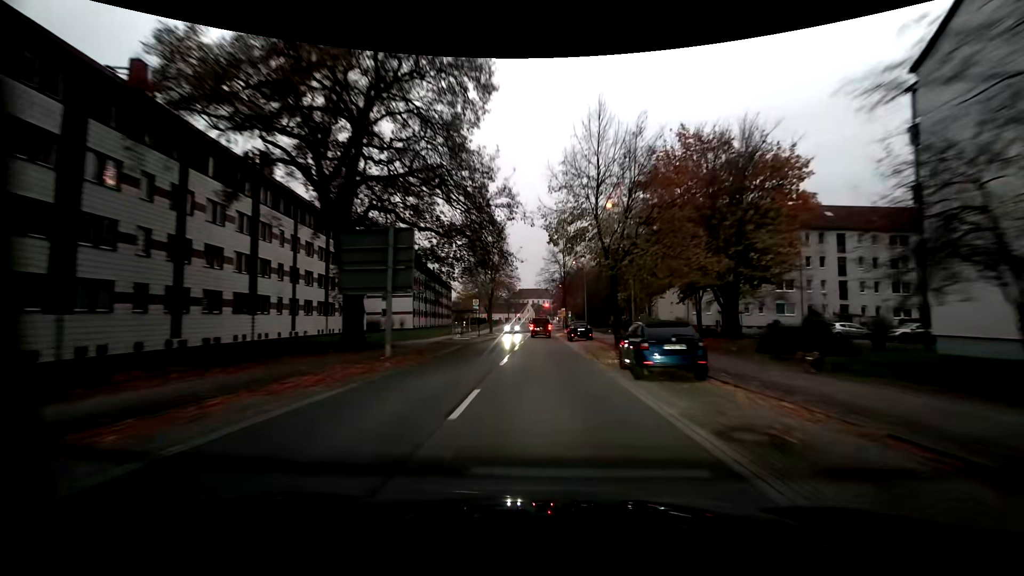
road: residential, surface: asphalt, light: Dusk
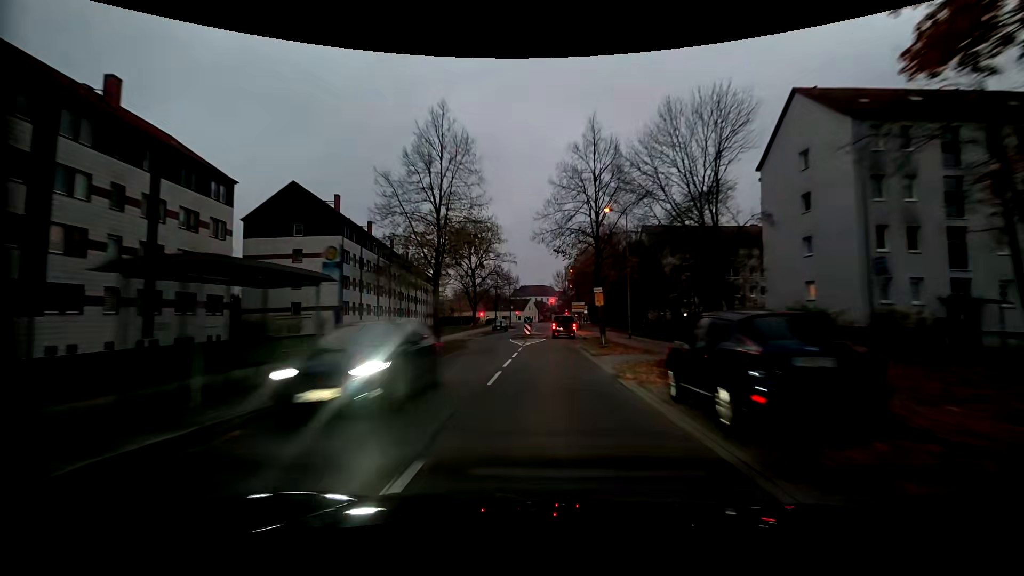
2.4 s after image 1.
(0.0, +32.1) m; 0°
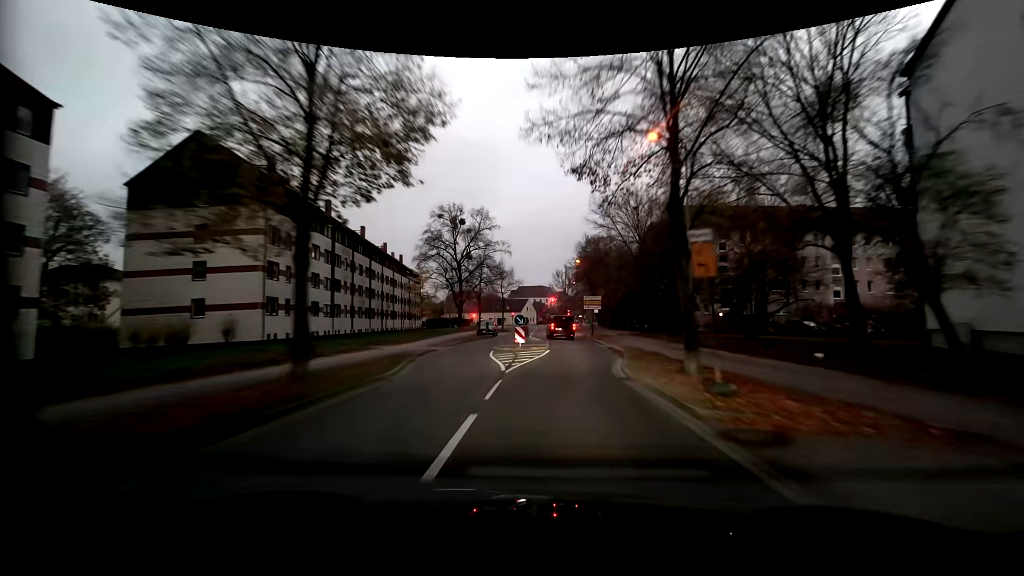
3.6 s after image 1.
(-0.1, +15.3) m; -1°
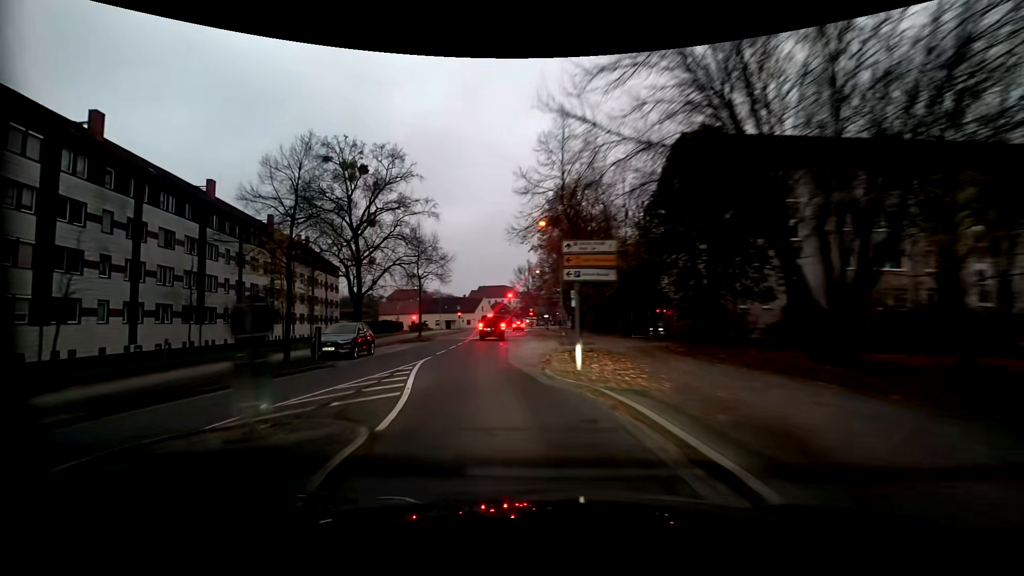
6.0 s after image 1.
(+2.1, +27.0) m; +4°
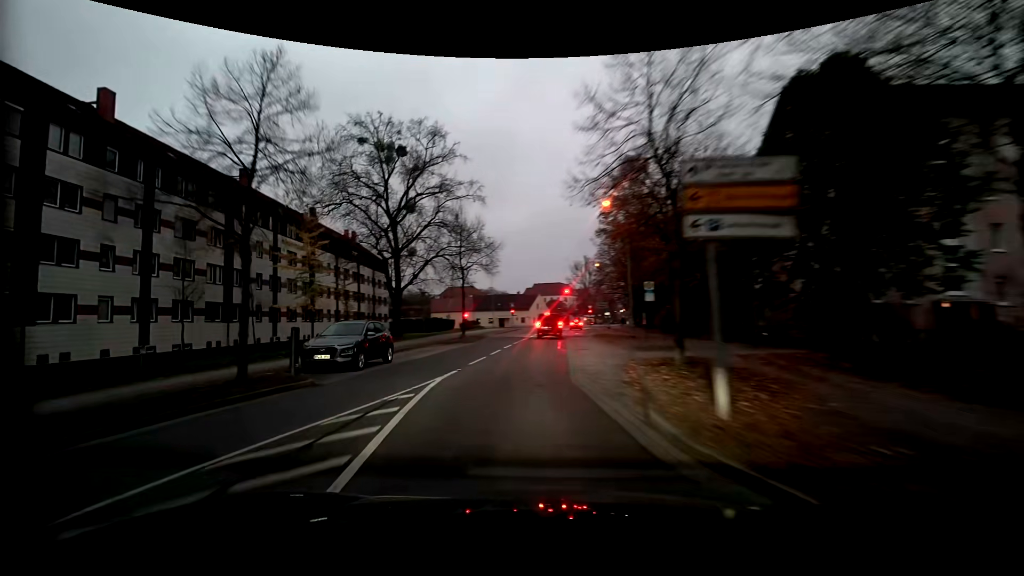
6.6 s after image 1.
(-0.3, +6.2) m; -7°
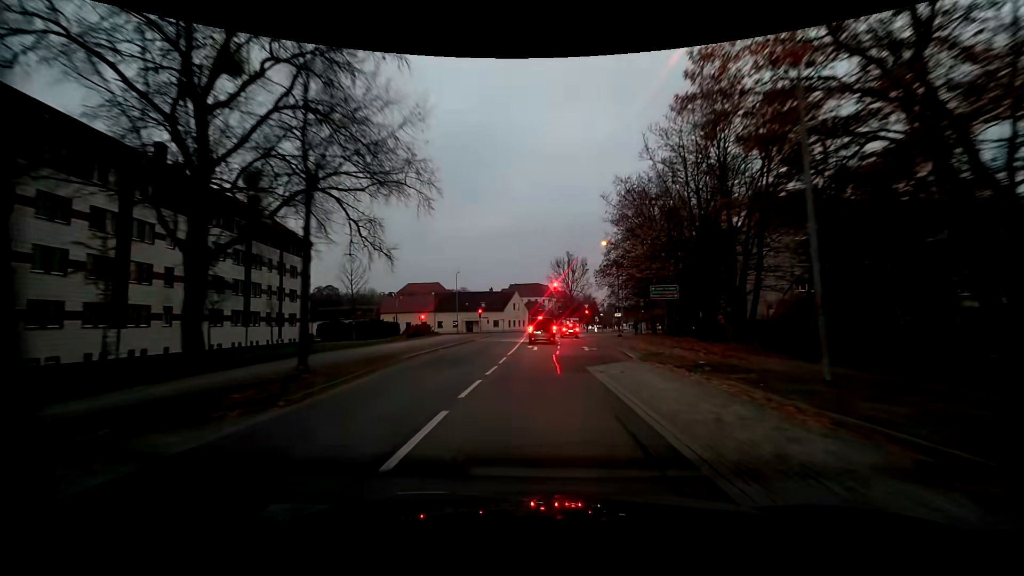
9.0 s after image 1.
(-0.2, +23.8) m; +3°
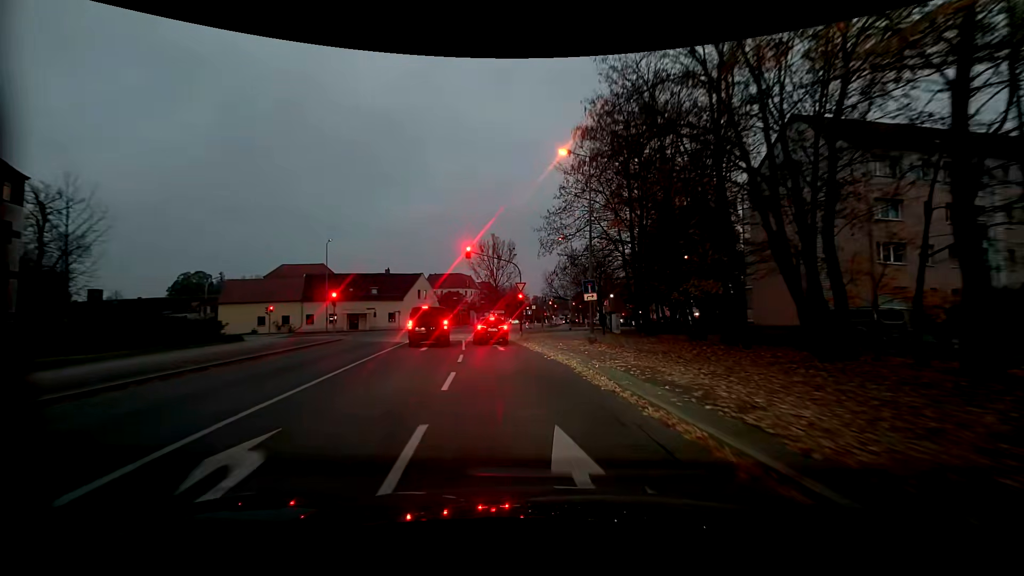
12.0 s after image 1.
(+1.3, +25.8) m; +8°
